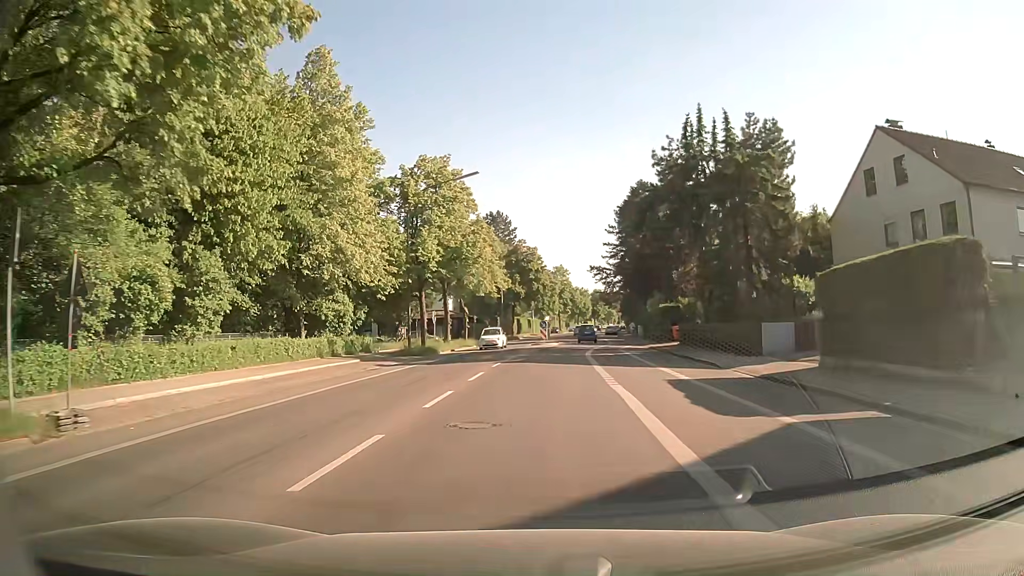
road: secondary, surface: asphalt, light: Day
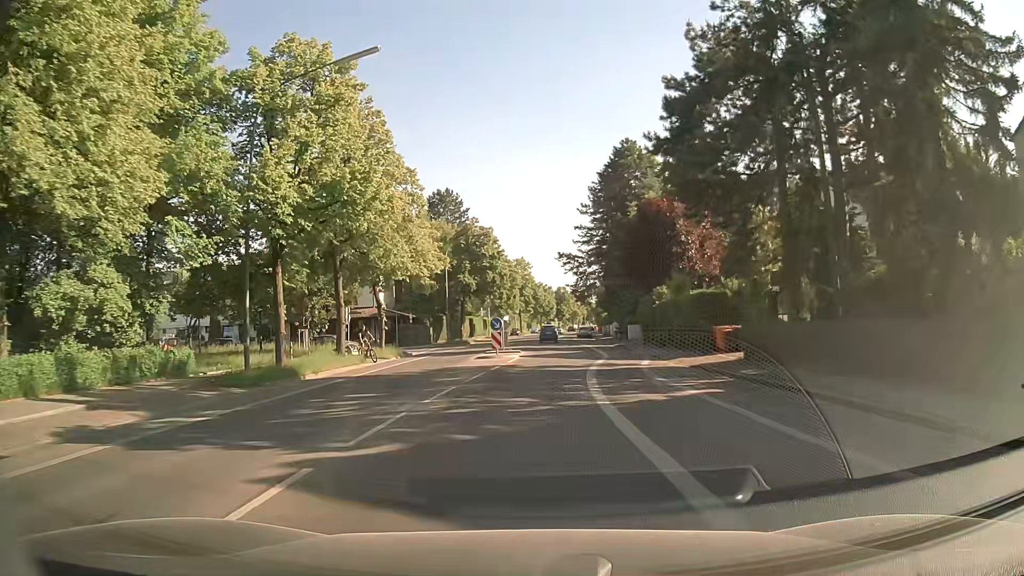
(+0.3, +19.8) m; +3°
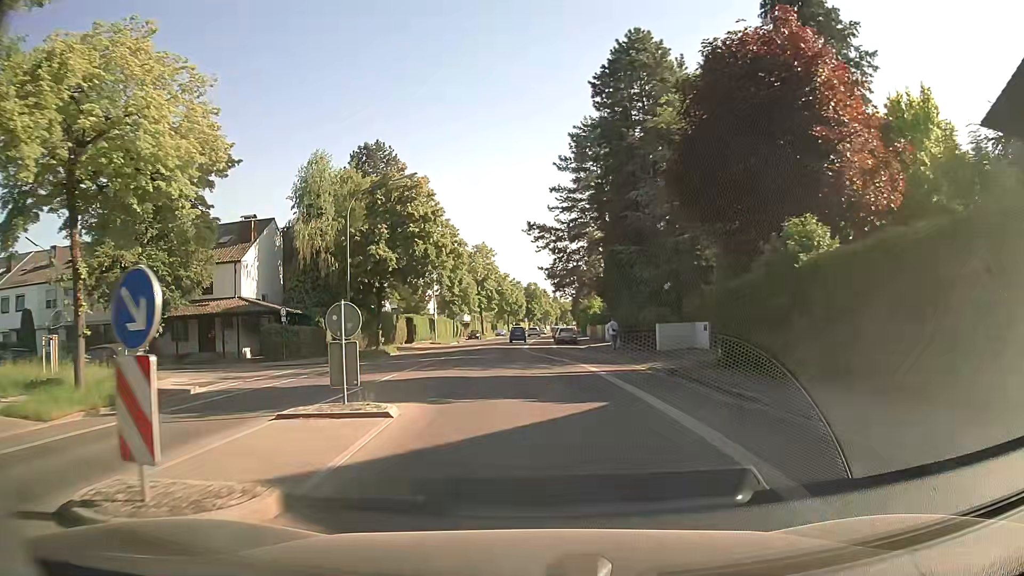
(+0.6, +26.0) m; +2°
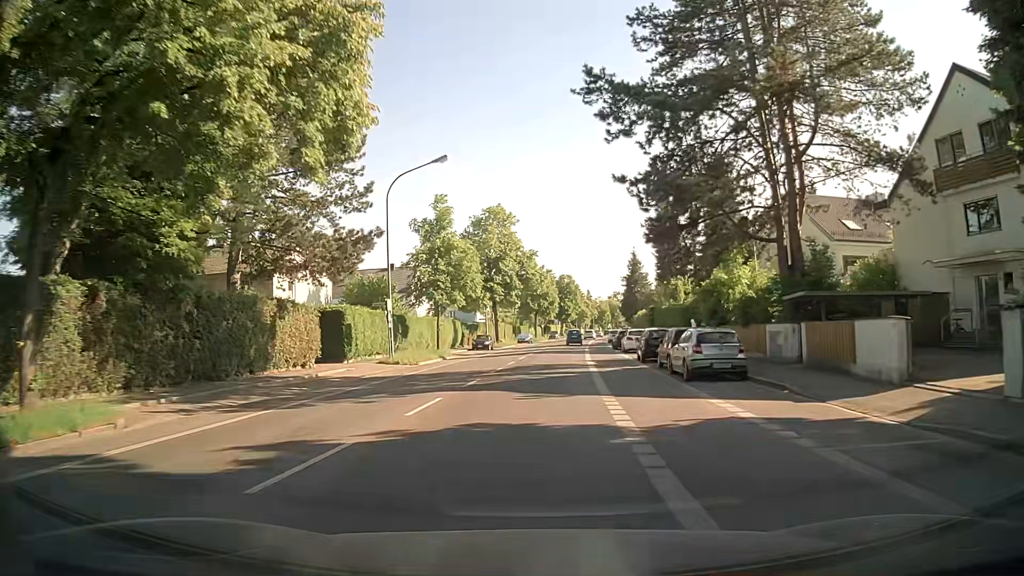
(-1.3, +37.8) m; -2°
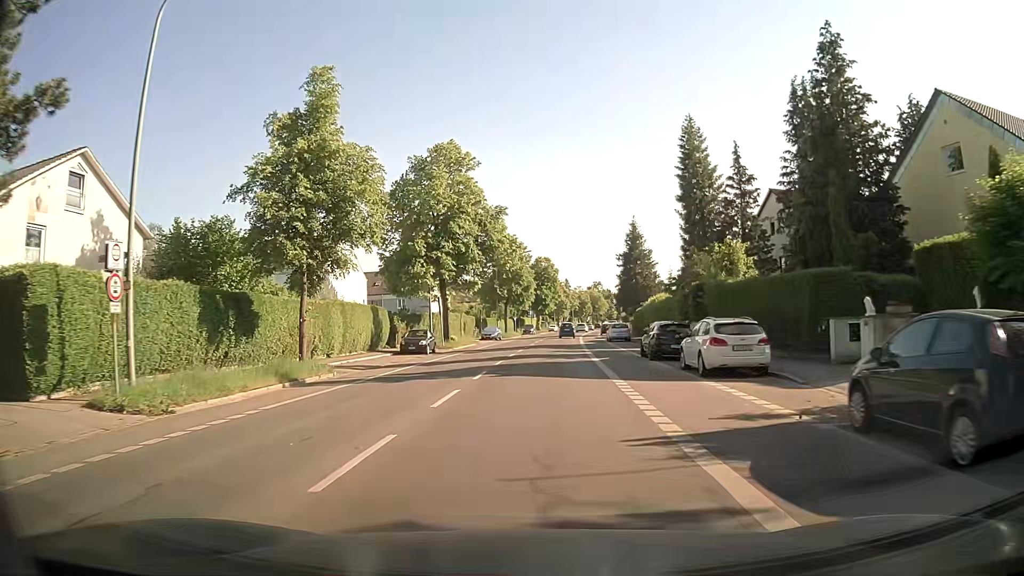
(+0.5, +23.6) m; +3°
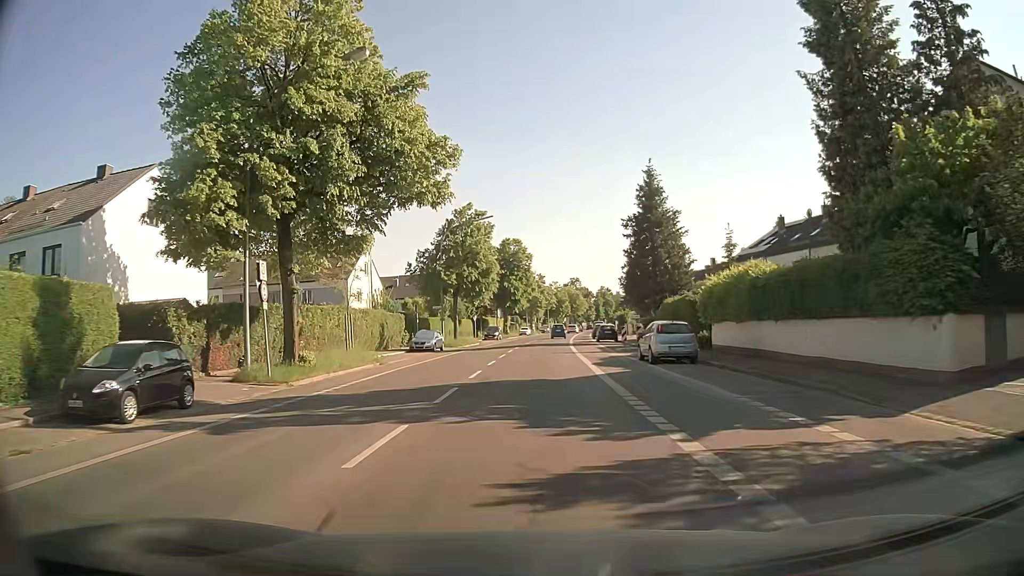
(+0.6, +28.5) m; +2°
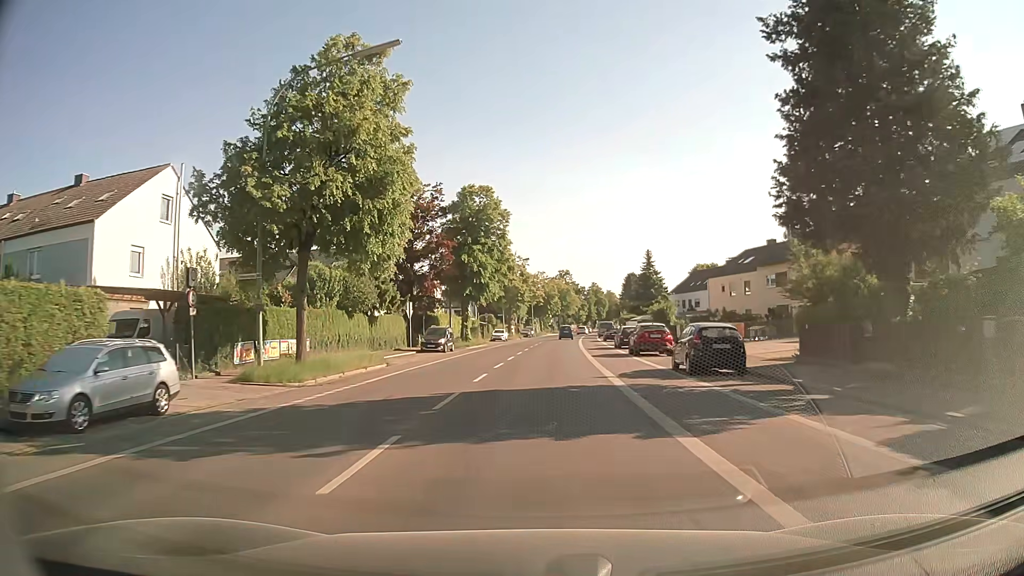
(+0.6, +37.0) m; +2°
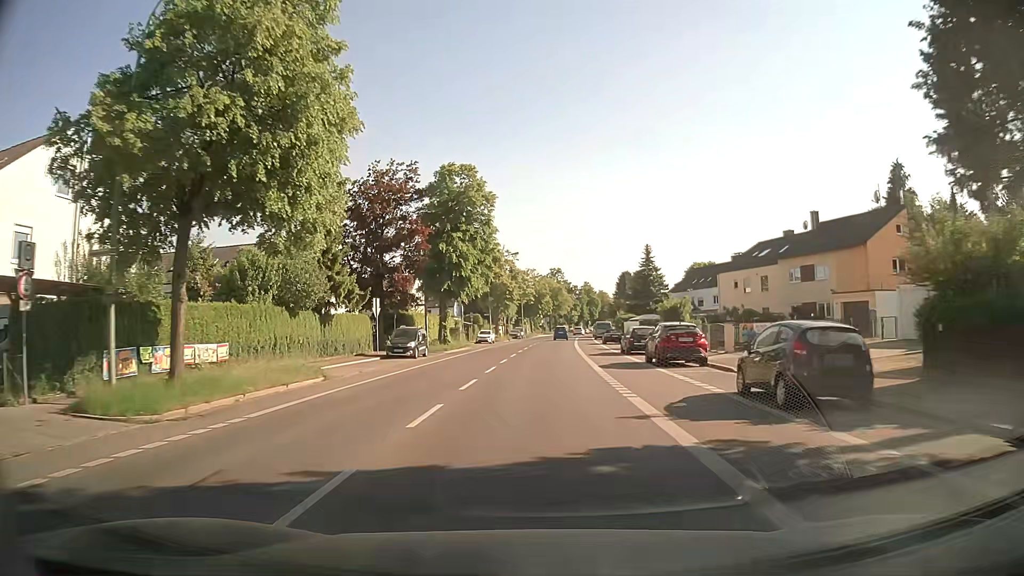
(+0.1, +8.0) m; +1°
(0, +10) (0, +20) (+1, +30) (+1, +40) (+1, +50) (+2, +60) (+2, +70) (+3, +80) (+4, +90) (+4, +100) m
